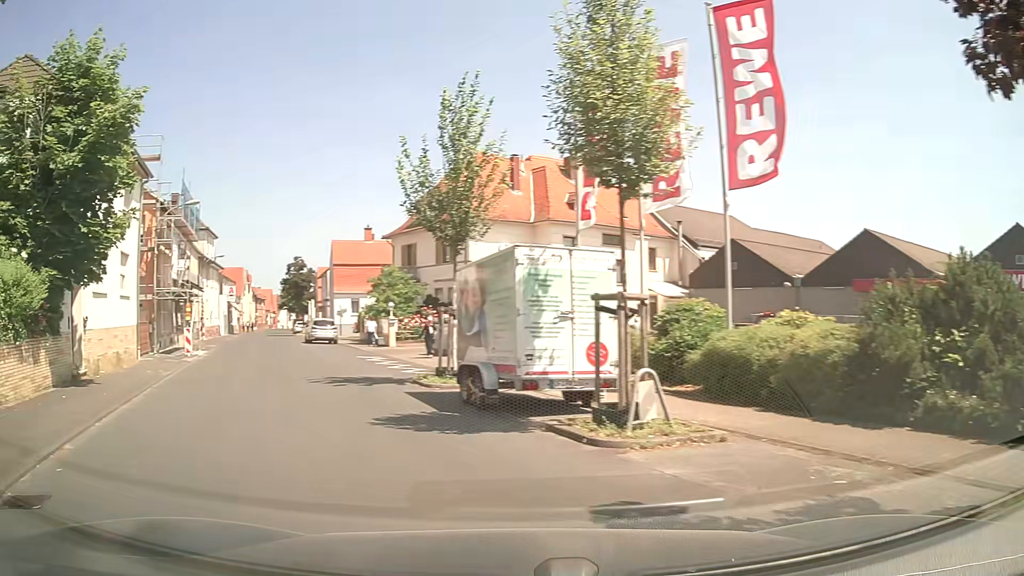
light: Day
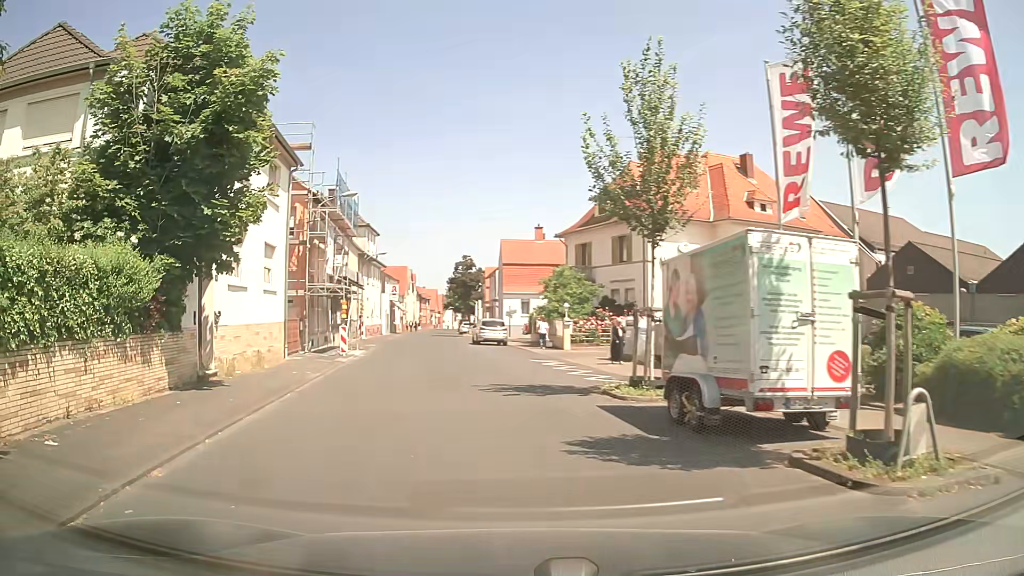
(-0.3, +2.1) m; -15°
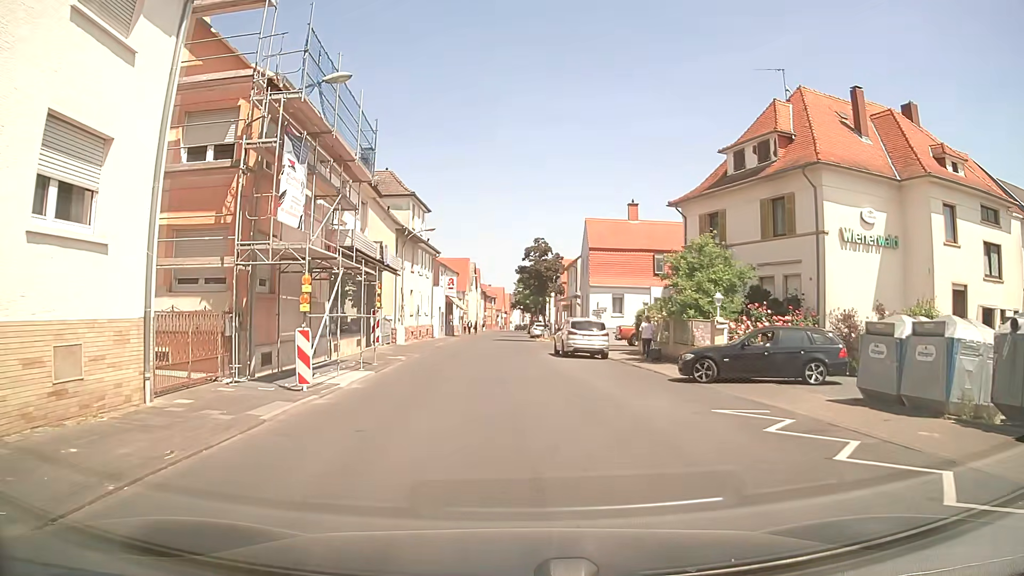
(-1.4, +14.3) m; -5°
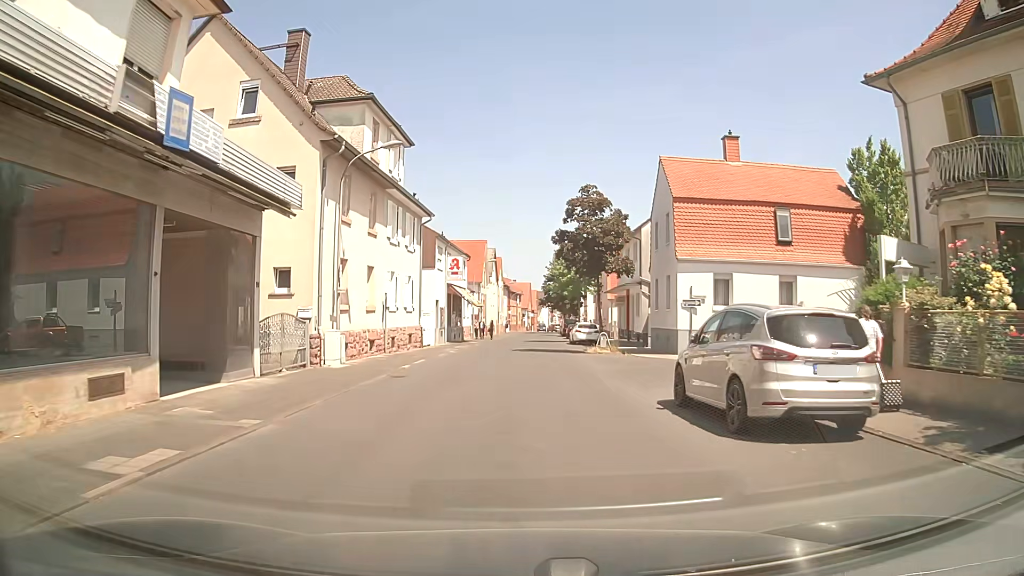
(-0.5, +20.0) m; -2°
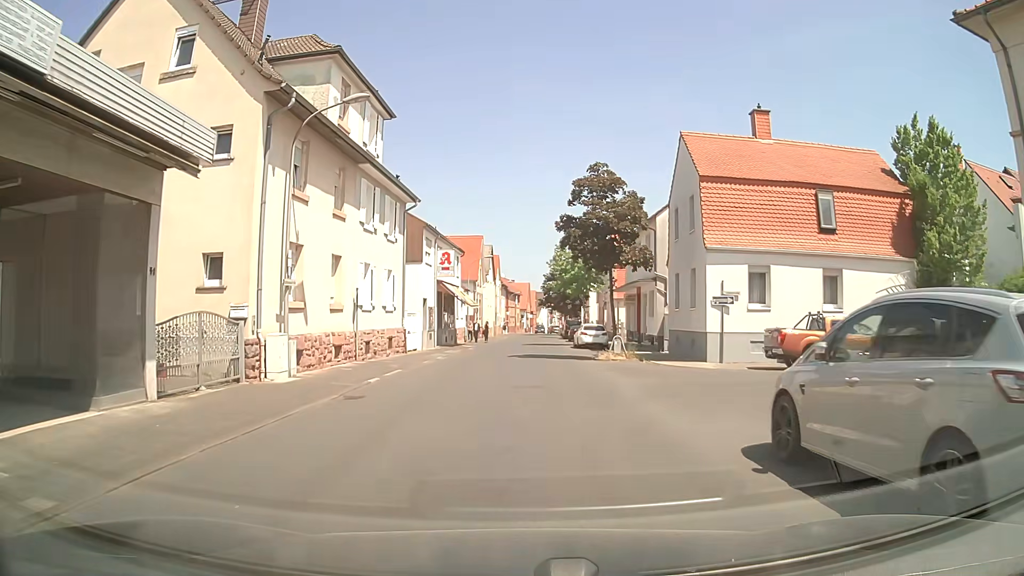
(0.0, +4.7) m; 0°
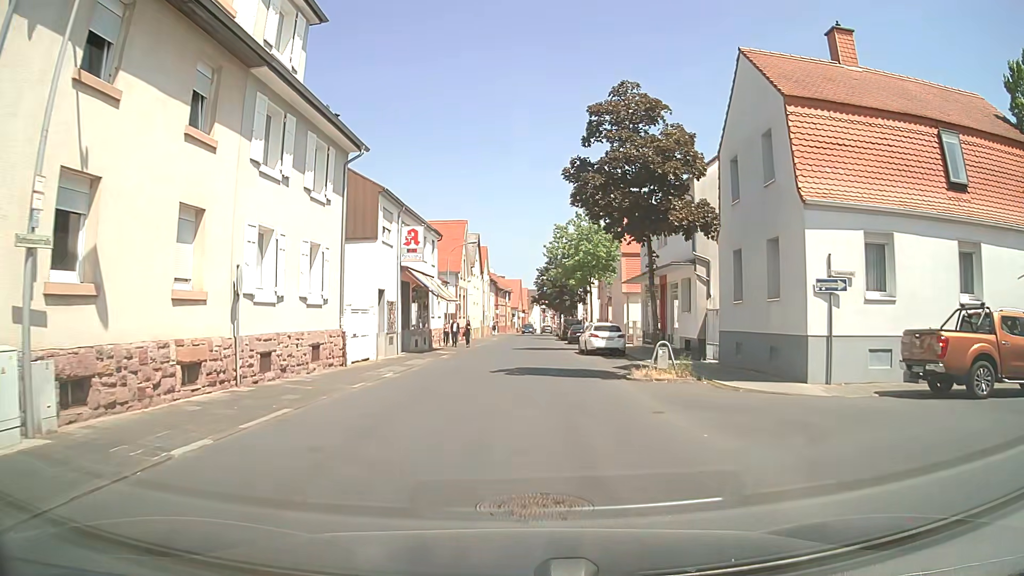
(0.0, +9.3) m; +1°
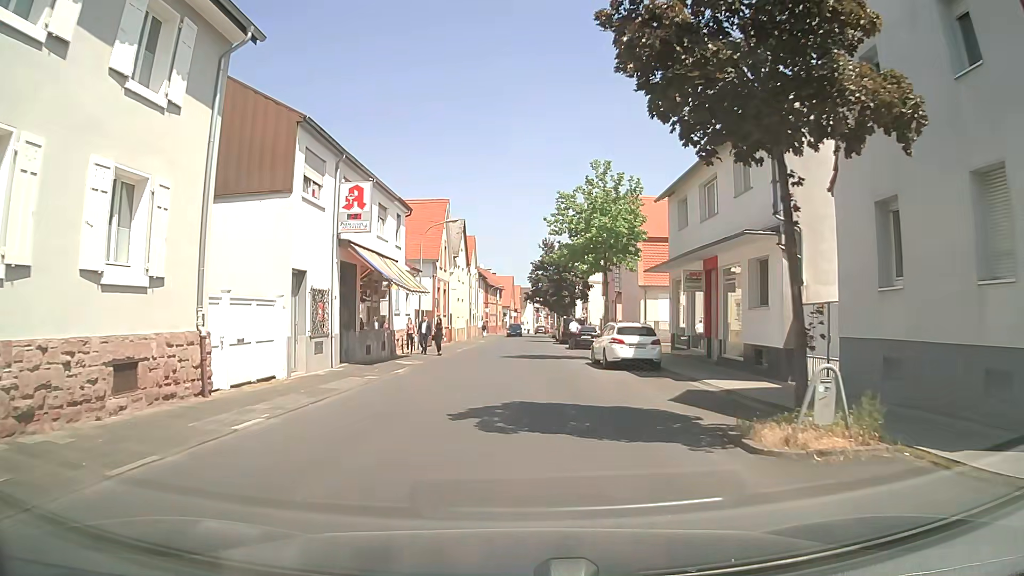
(0.0, +9.2) m; 0°
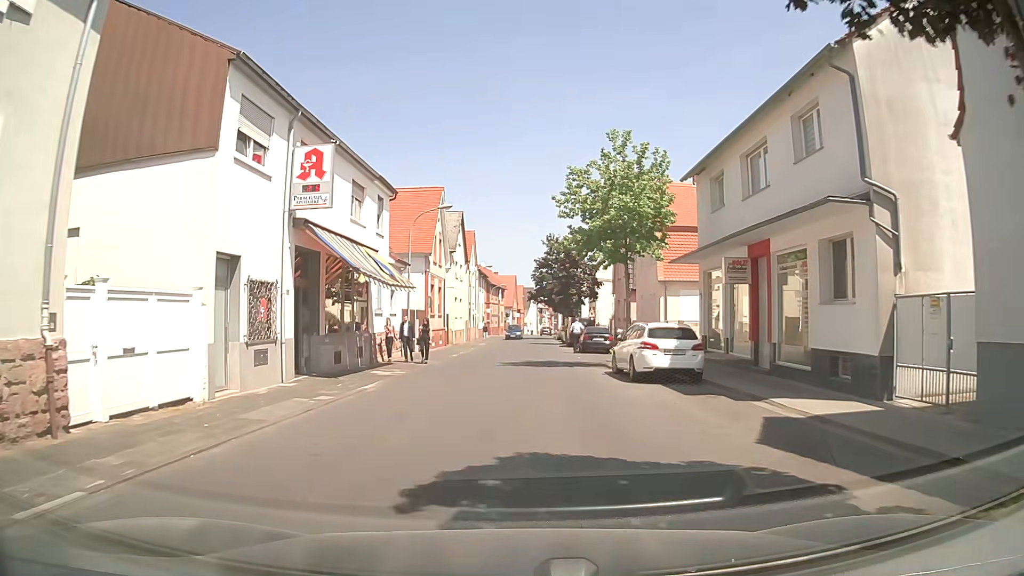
(0.0, +4.6) m; -1°
